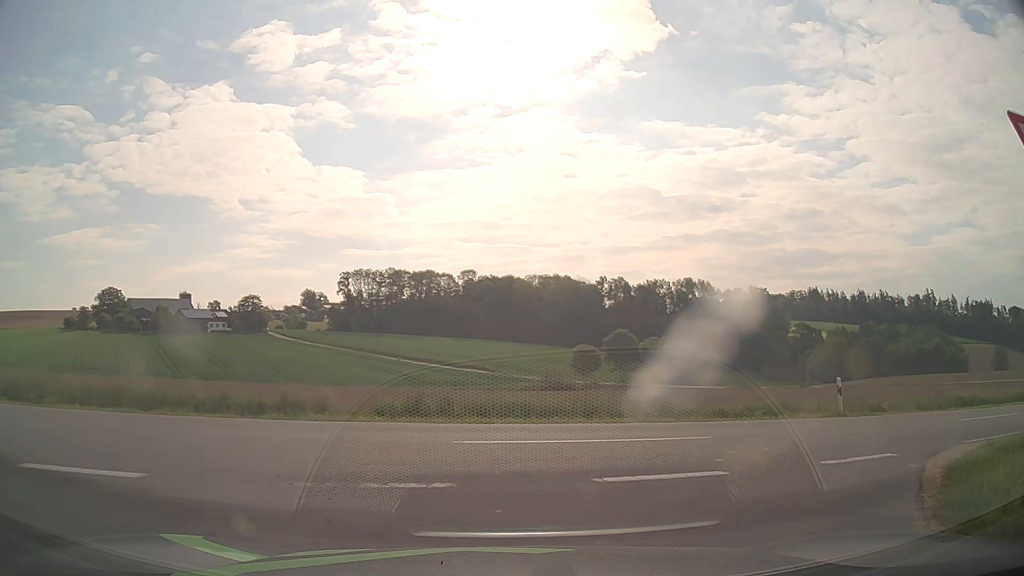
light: Day
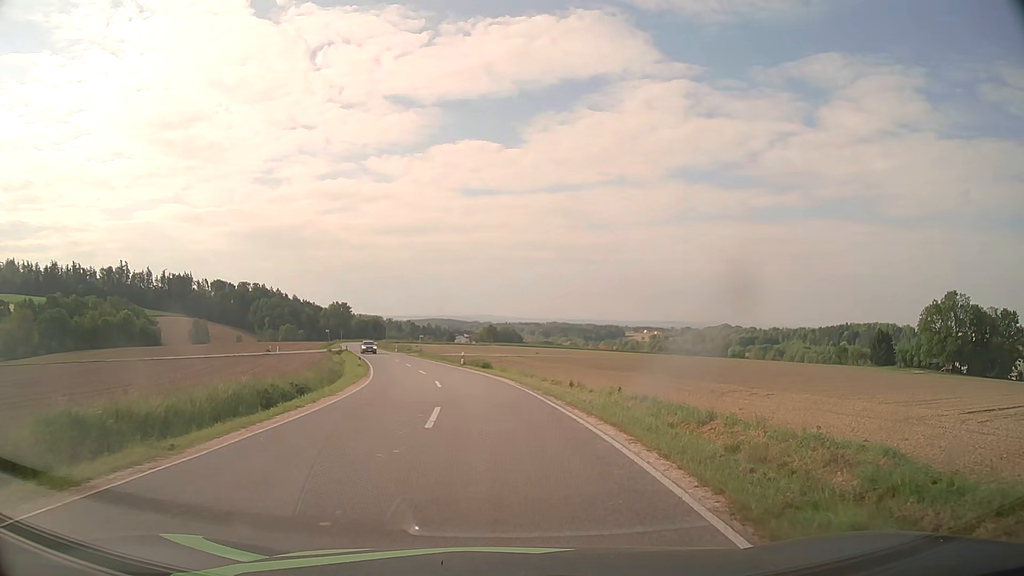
(+10.3, +13.4) m; +70°
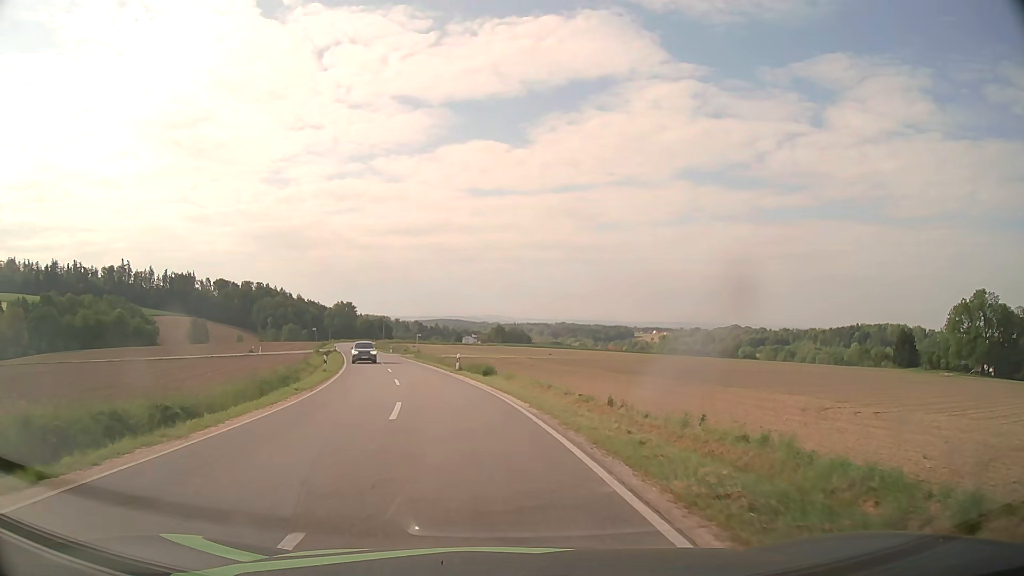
(0.0, +11.0) m; -1°
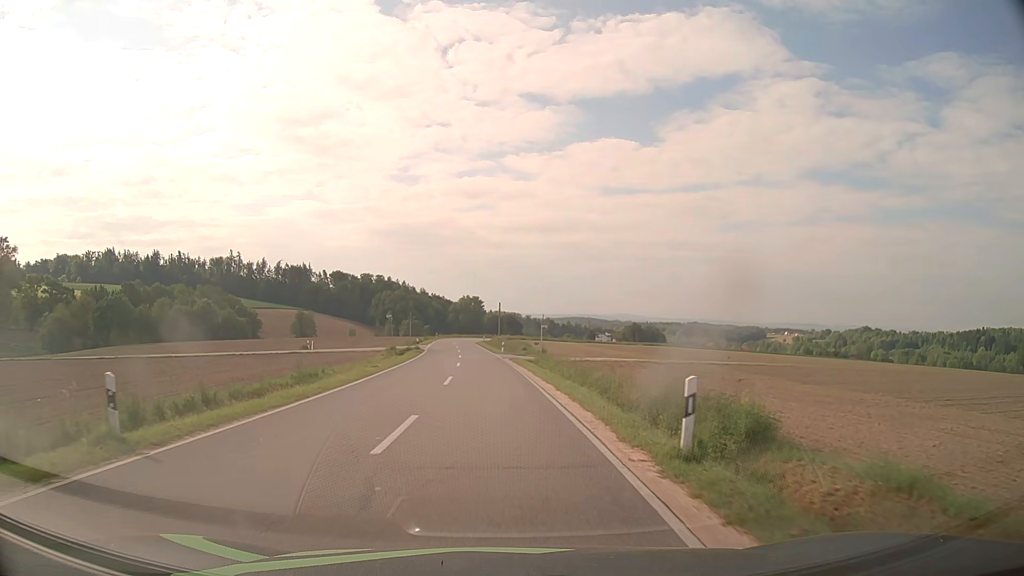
(-2.8, +29.2) m; -11°
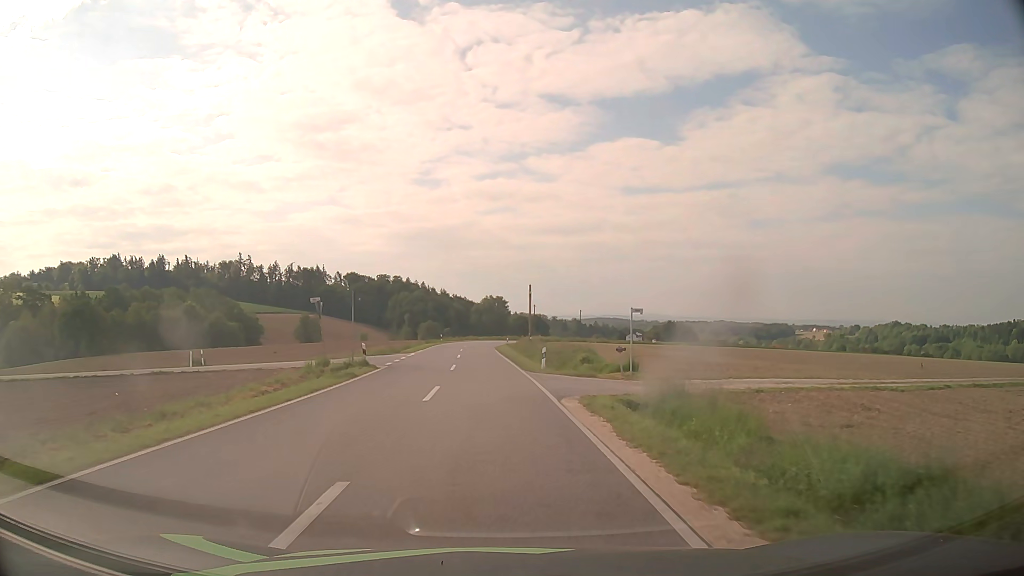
(-0.6, +29.9) m; -2°
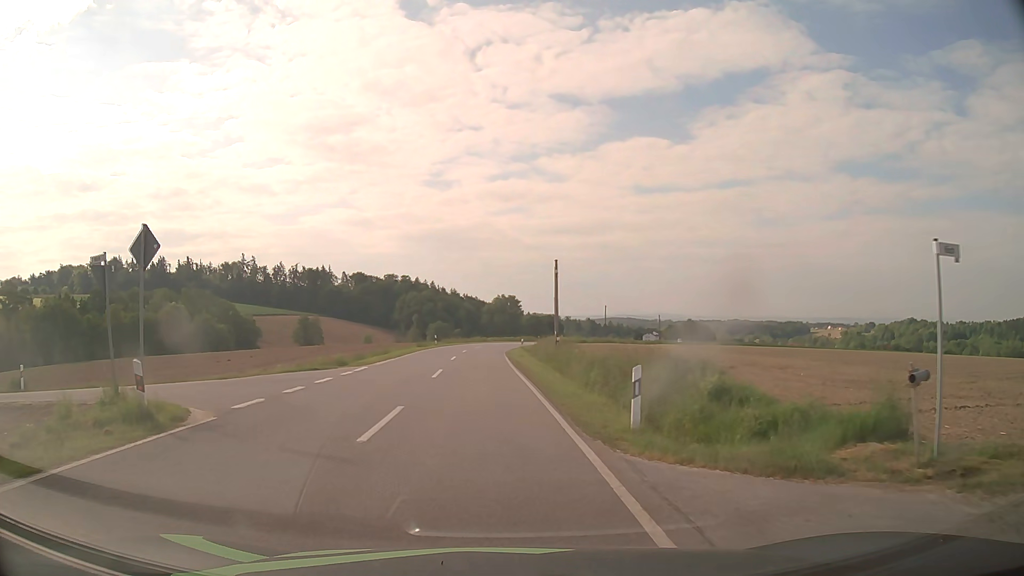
(-0.1, +17.4) m; -1°
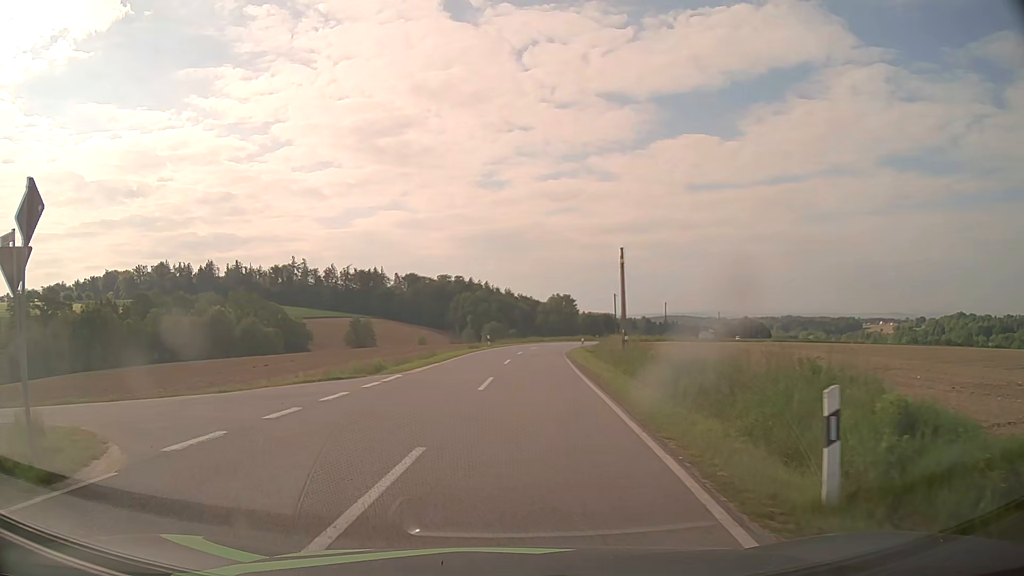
(-0.1, +4.4) m; -4°
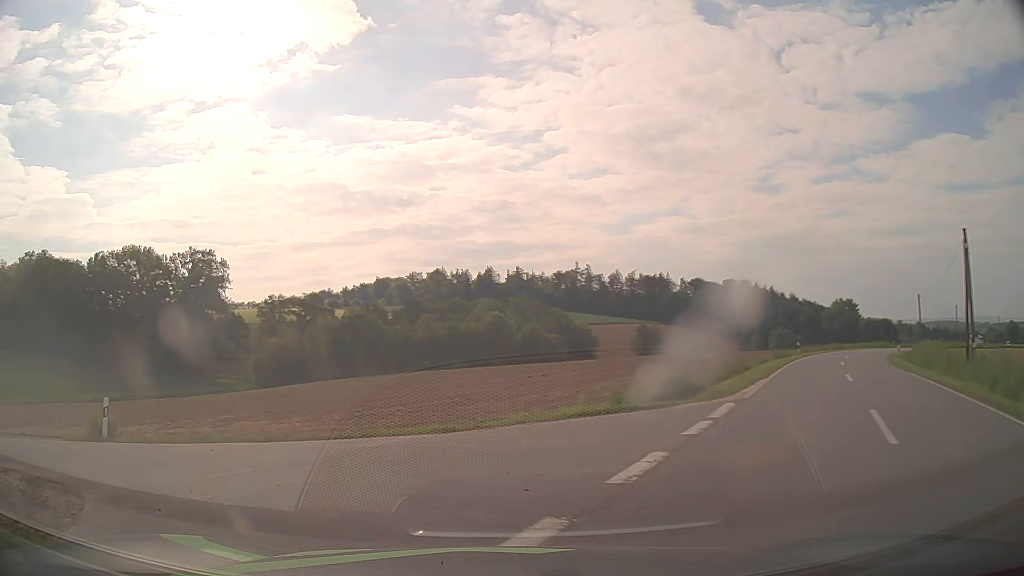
(-1.3, +7.1) m; -24°
(-4, +9) (-13, +13) (-23, +15) (-32, +17) (-42, +19) (-52, +21) (-62, +24) (-72, +26) (-81, +28) (-91, +30) m
